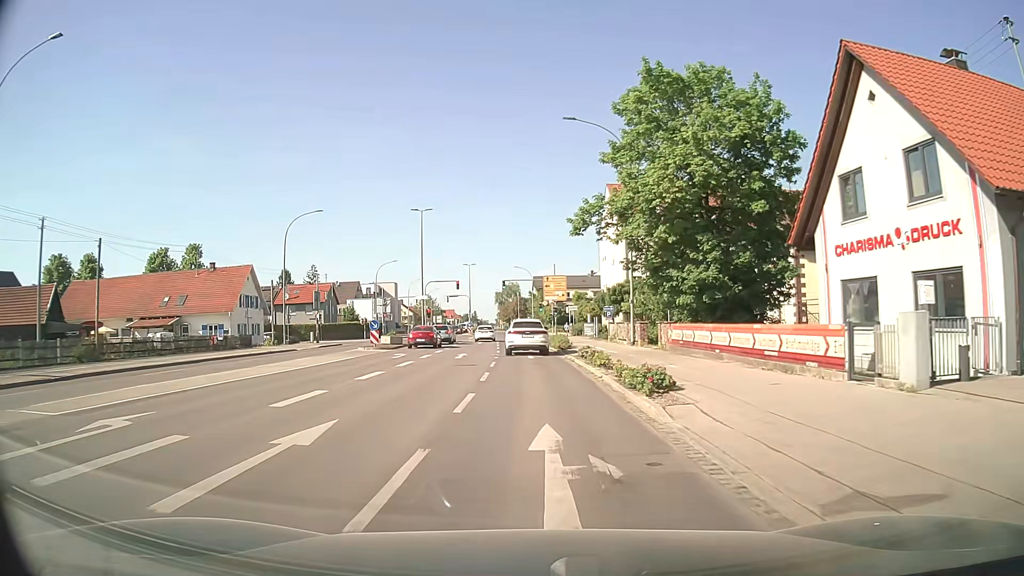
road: tertiary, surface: asphalt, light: Day
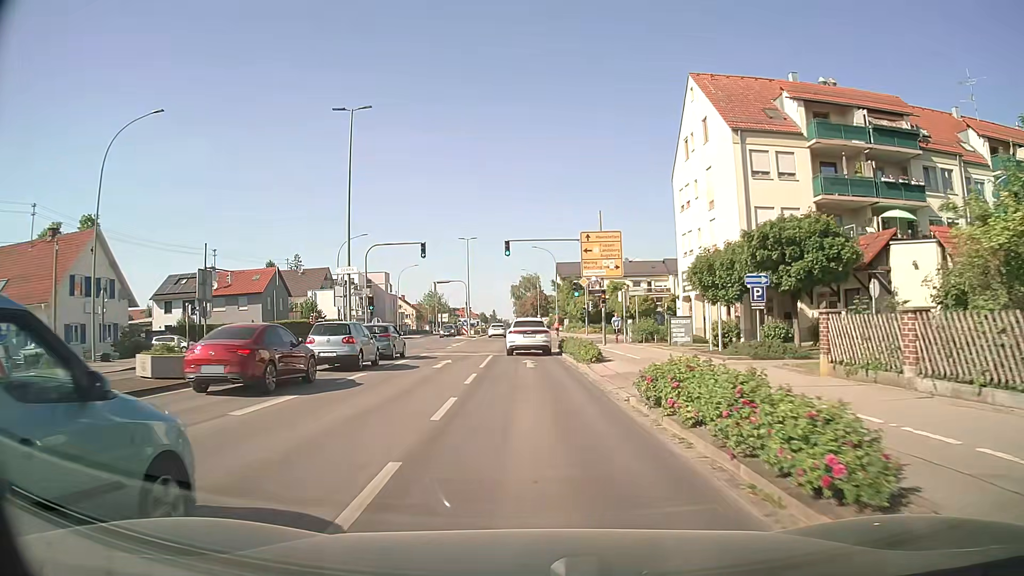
(-0.6, +31.3) m; -2°
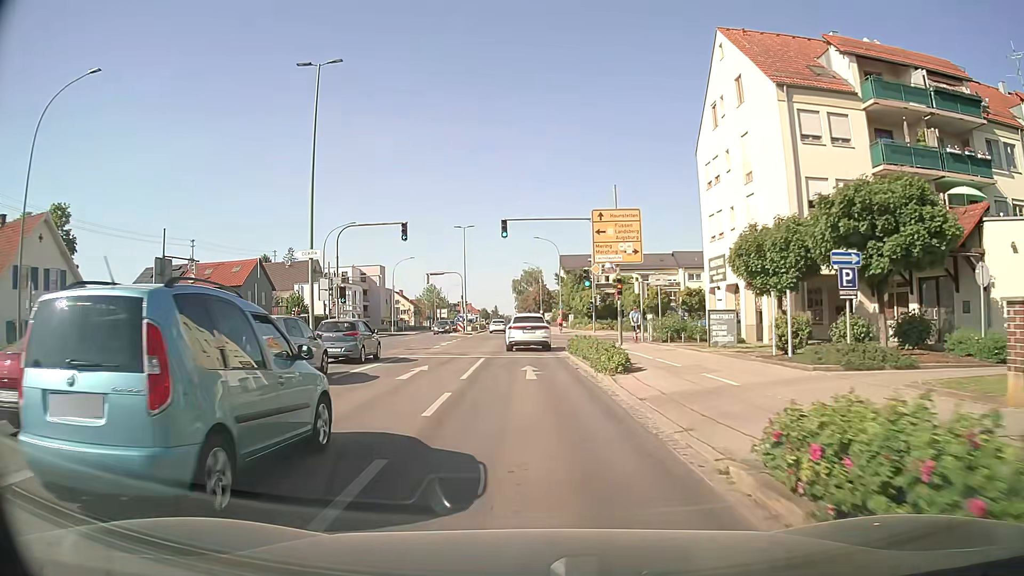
(0.0, +6.0) m; 0°
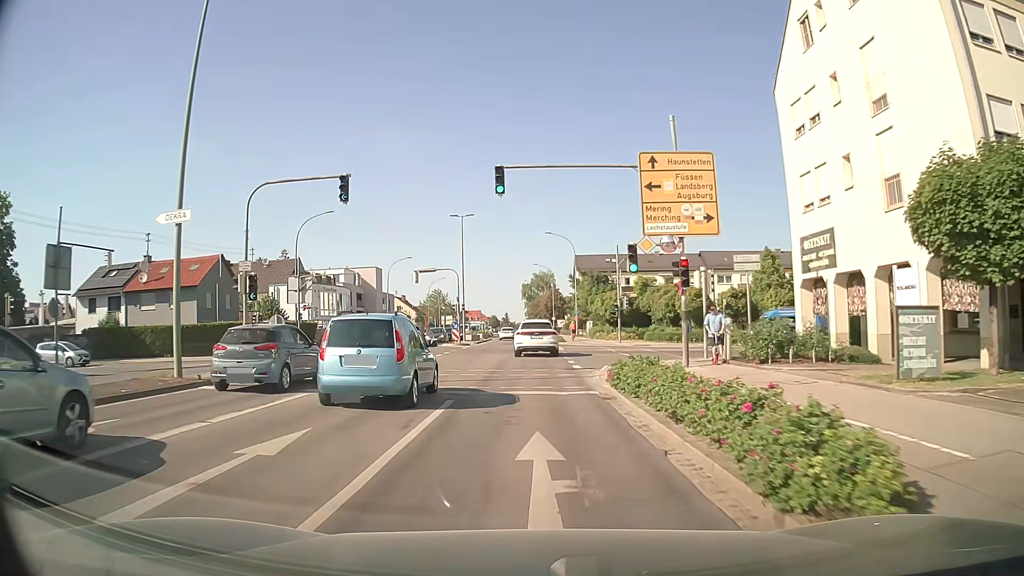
(-0.1, +11.8) m; -1°
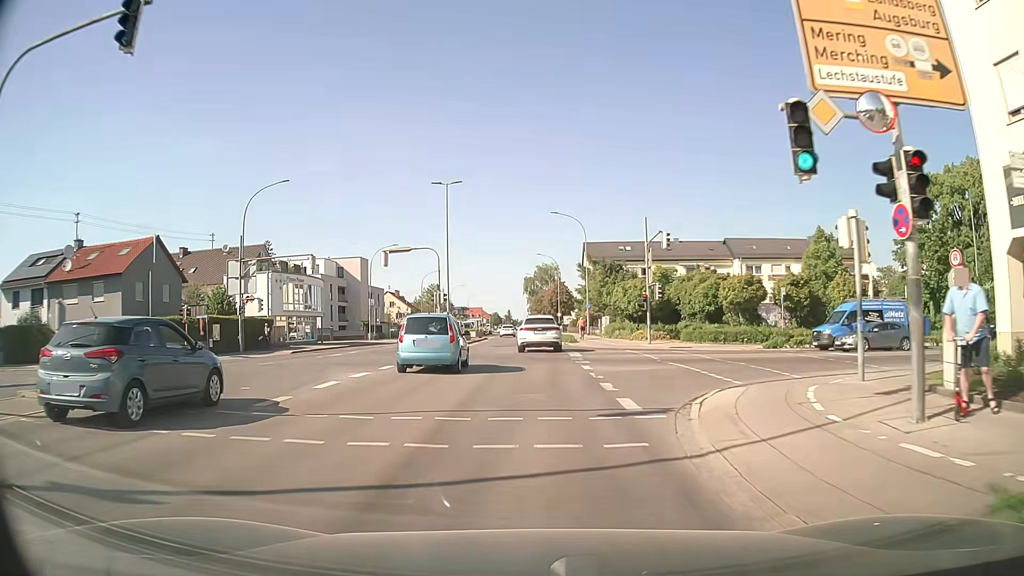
(0.0, +12.2) m; 0°
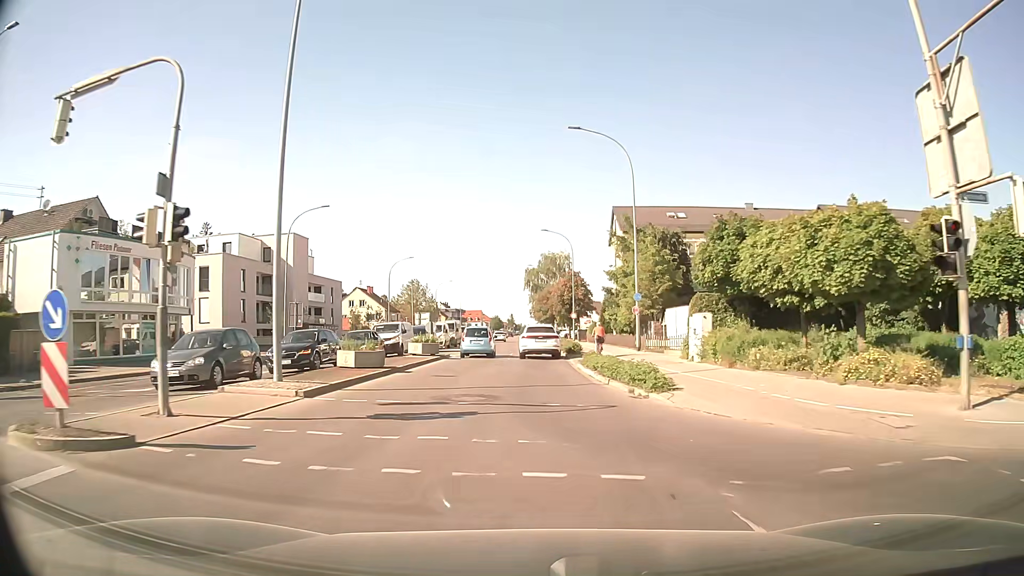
(0.0, +30.8) m; 0°
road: secondary
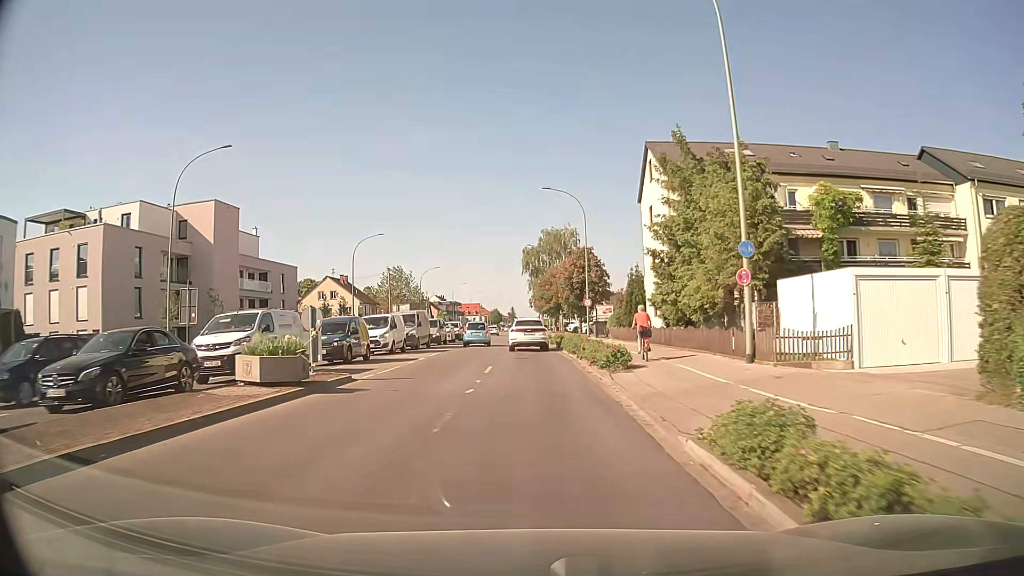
(+0.2, +19.1) m; 0°
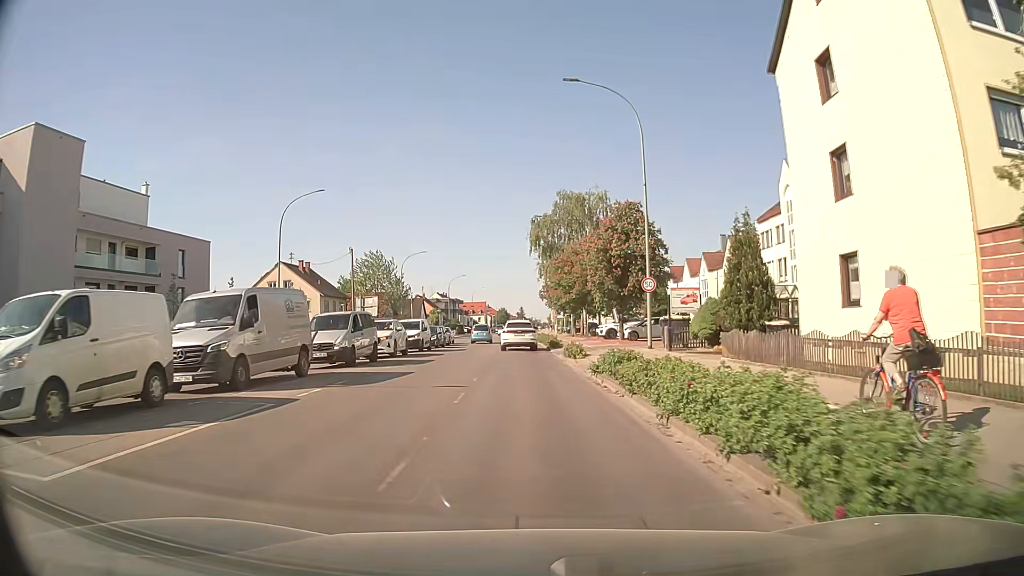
(-0.2, +25.0) m; -1°
(0, +10) (0, +20) (0, +30) (-1, +40) (-1, +50) (-2, +60) (-2, +70) (-2, +80) (-3, +90) (-3, +100) m
